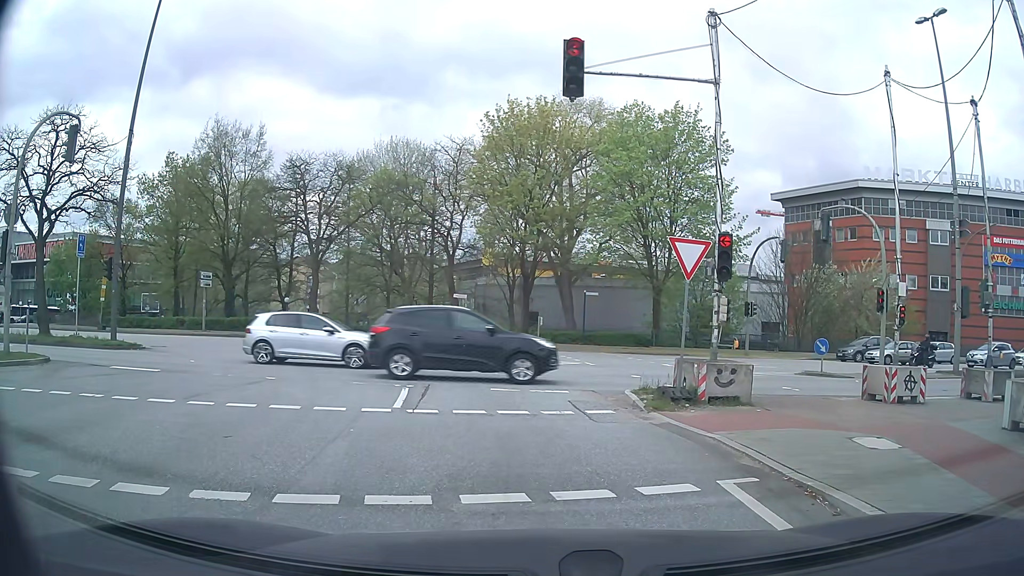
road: secondary_link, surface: asphalt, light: Day
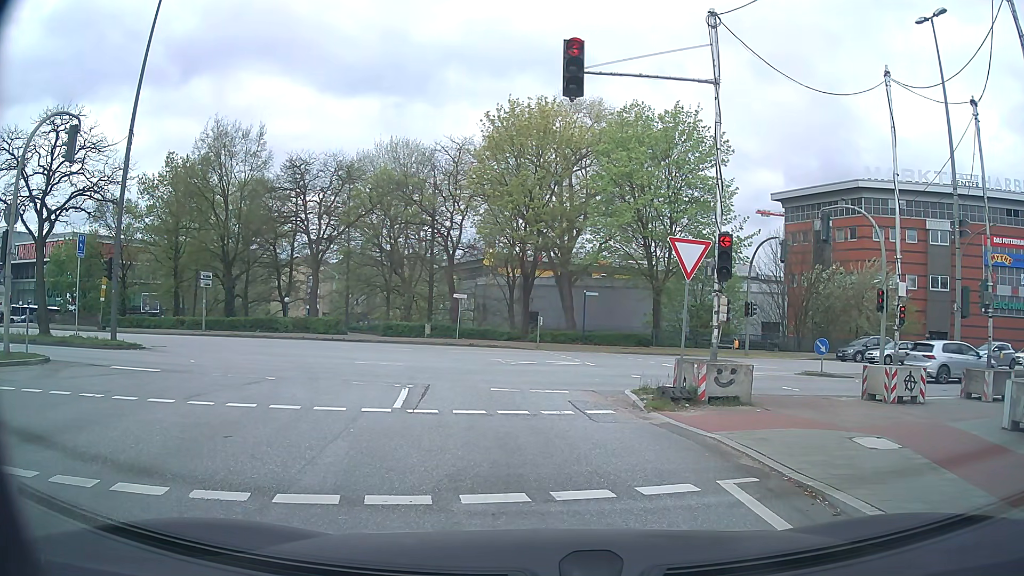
(0.0, 0.0) m; 0°
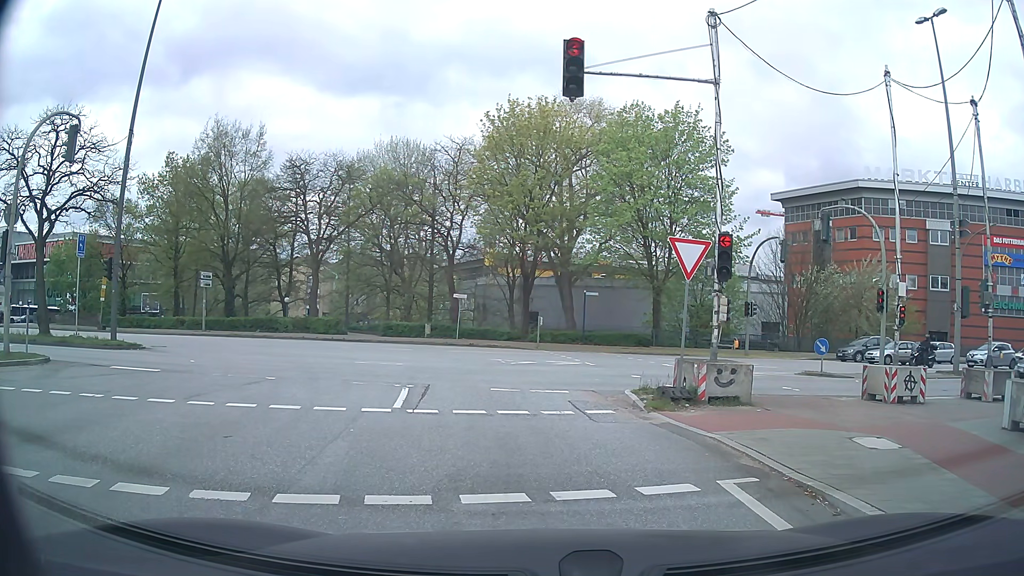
(0.0, 0.0) m; 0°
